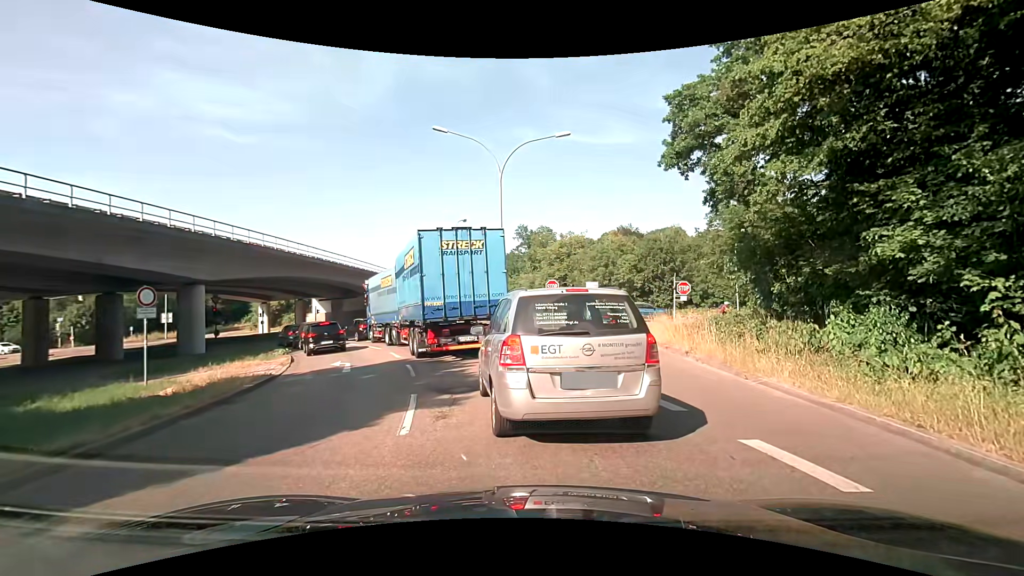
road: trunk_link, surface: asphalt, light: Day
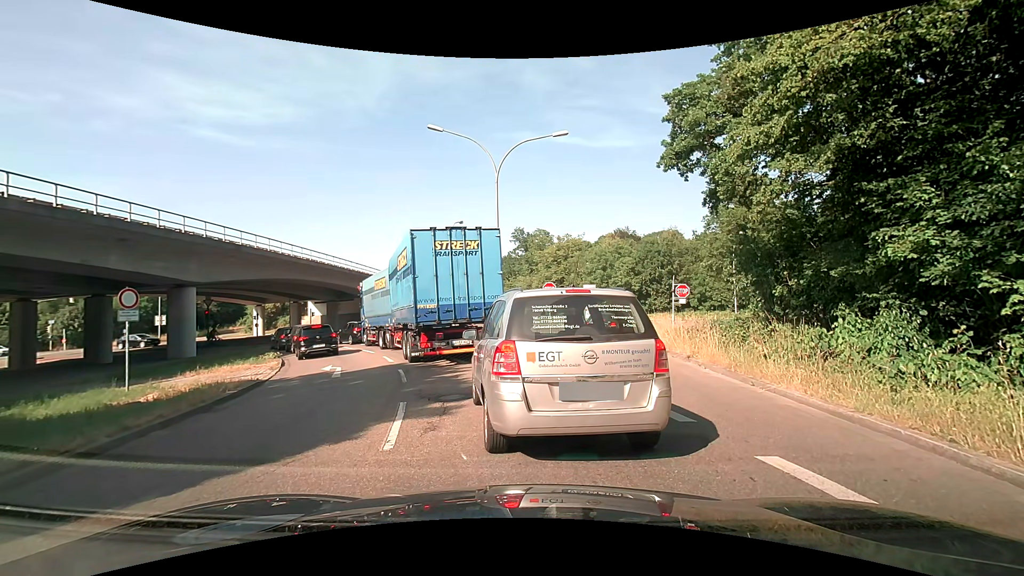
(0.0, +0.5) m; 0°
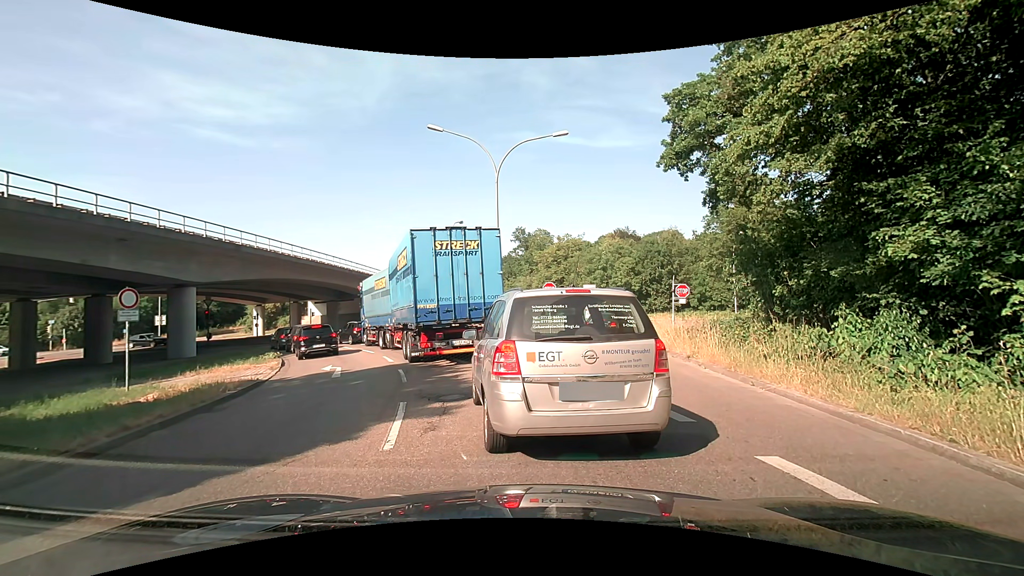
(0.0, 0.0) m; 0°
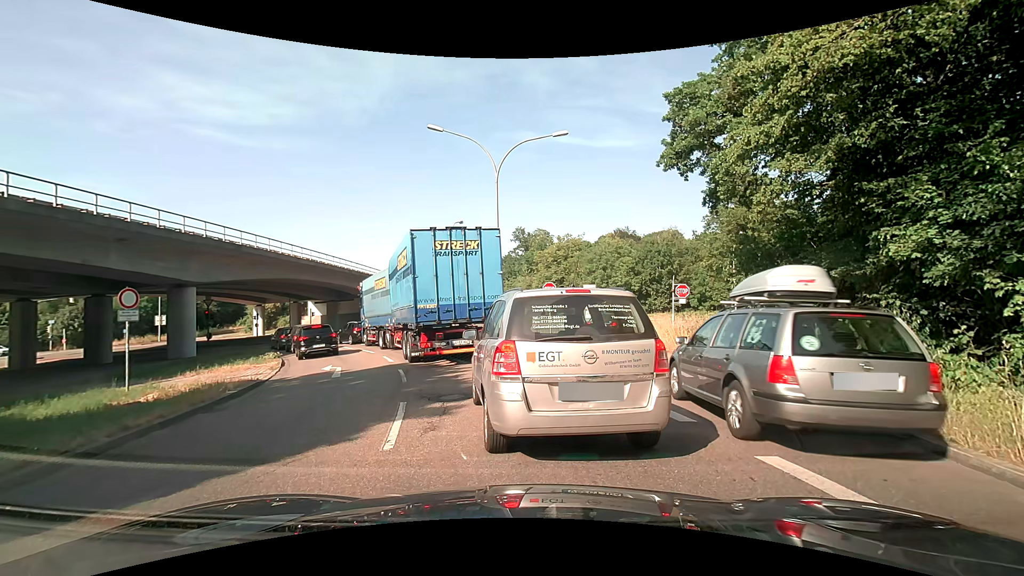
(0.0, 0.0) m; 0°
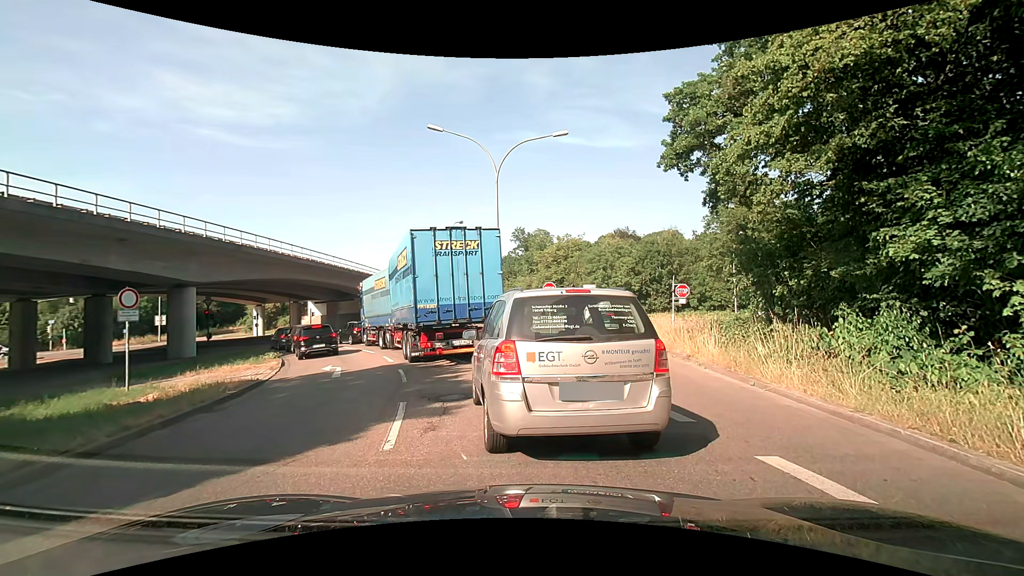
(0.0, 0.0) m; 0°
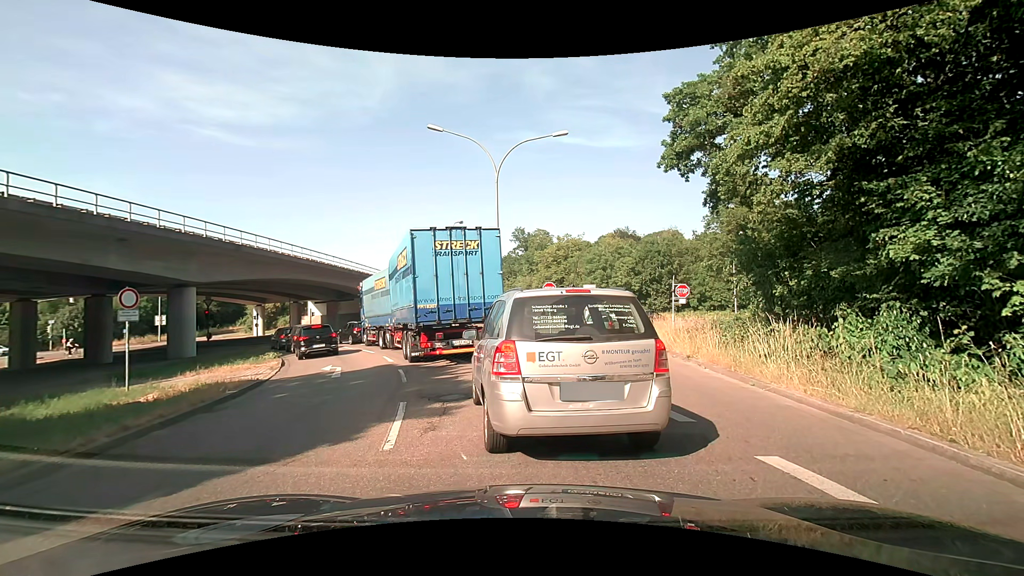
(0.0, 0.0) m; 0°
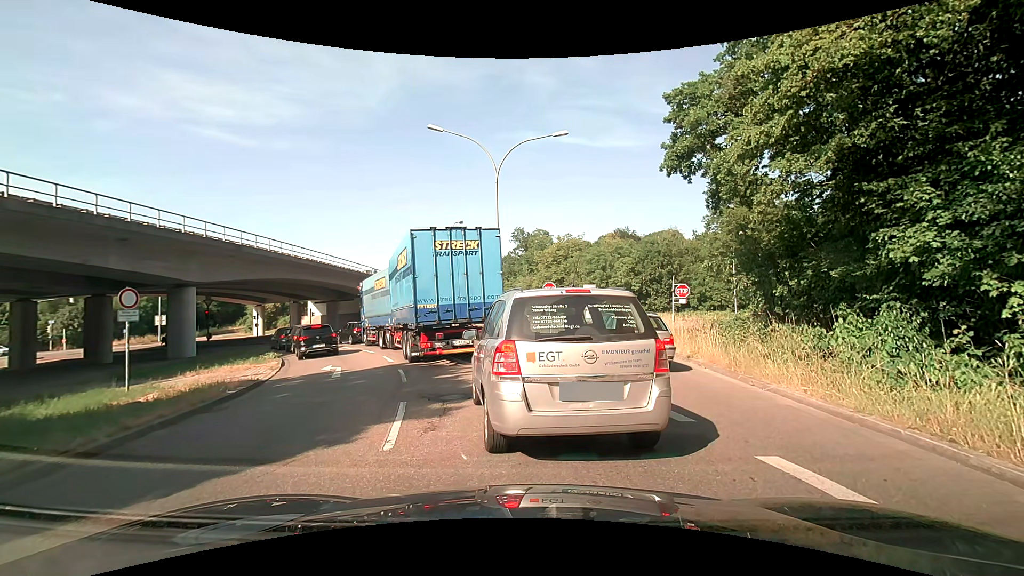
(0.0, 0.0) m; 0°
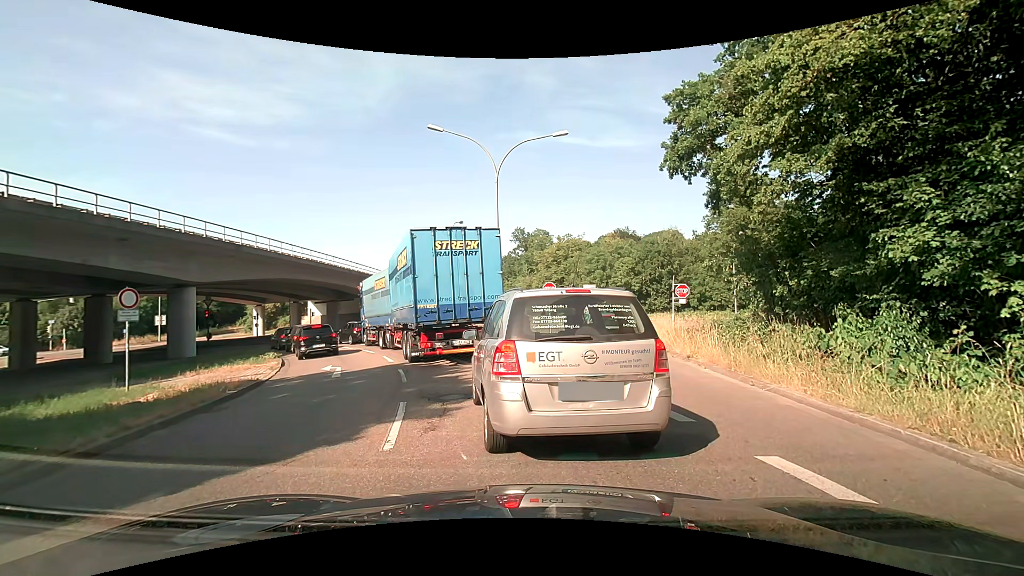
(0.0, 0.0) m; 0°
(-1, +10) (-3, +20) (-8, +29) (-13, +37) (-19, +45) (-26, +52) (-34, +59) (-42, +64) (-52, +67) (-62, +69) m
